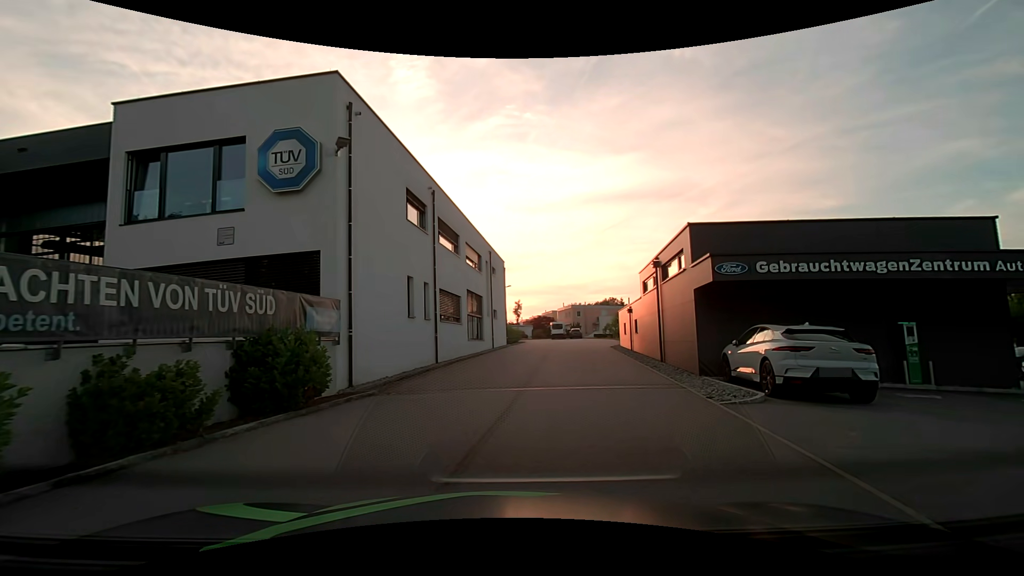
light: Day
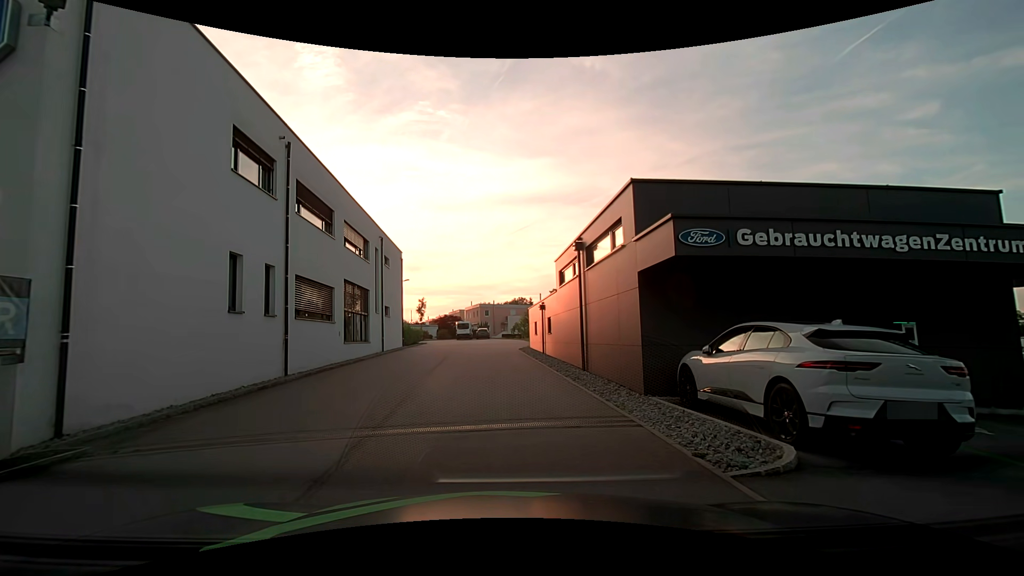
(+0.6, +5.0) m; +10°
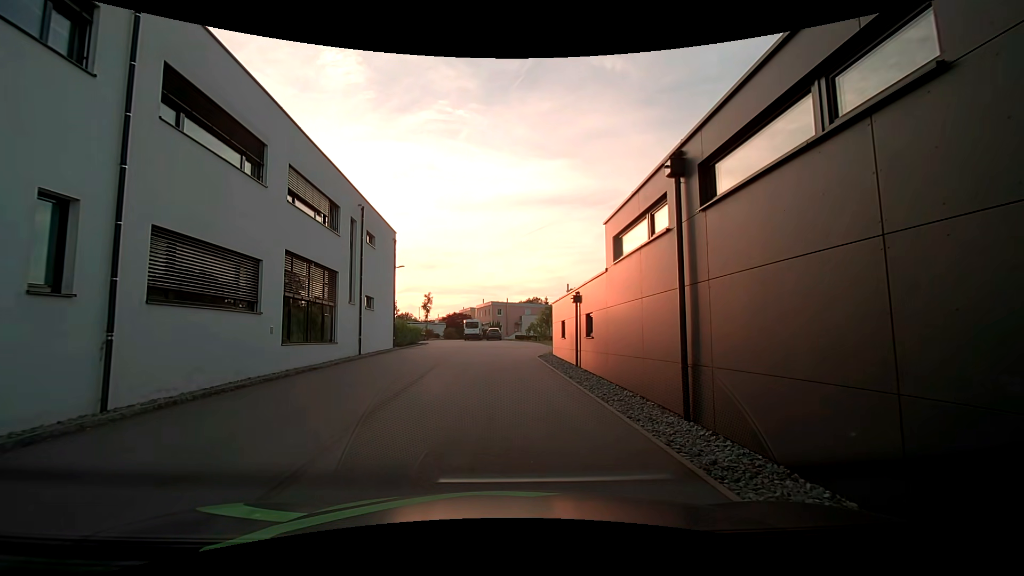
(0.0, +7.9) m; -1°
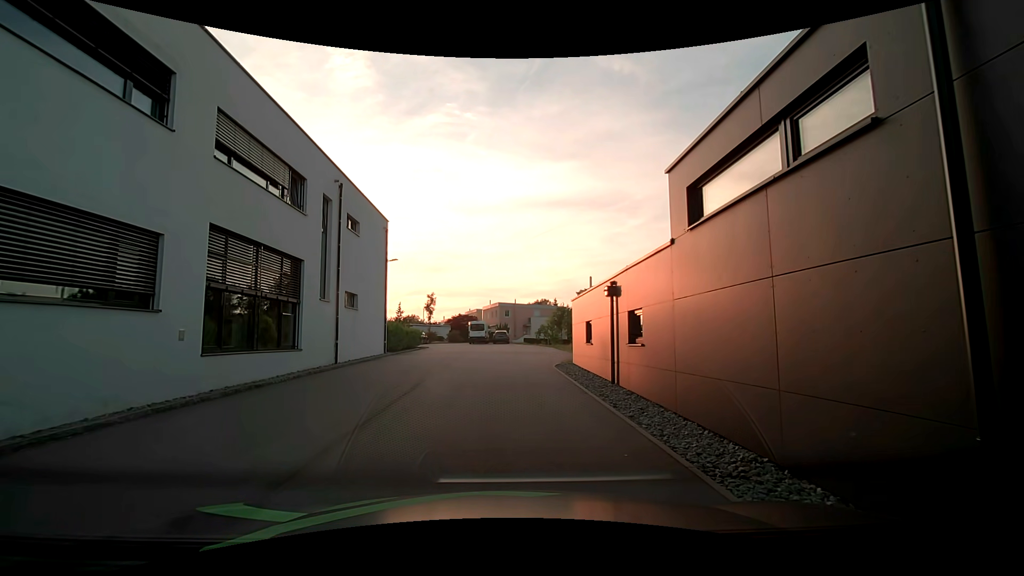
(-0.1, +4.6) m; -2°
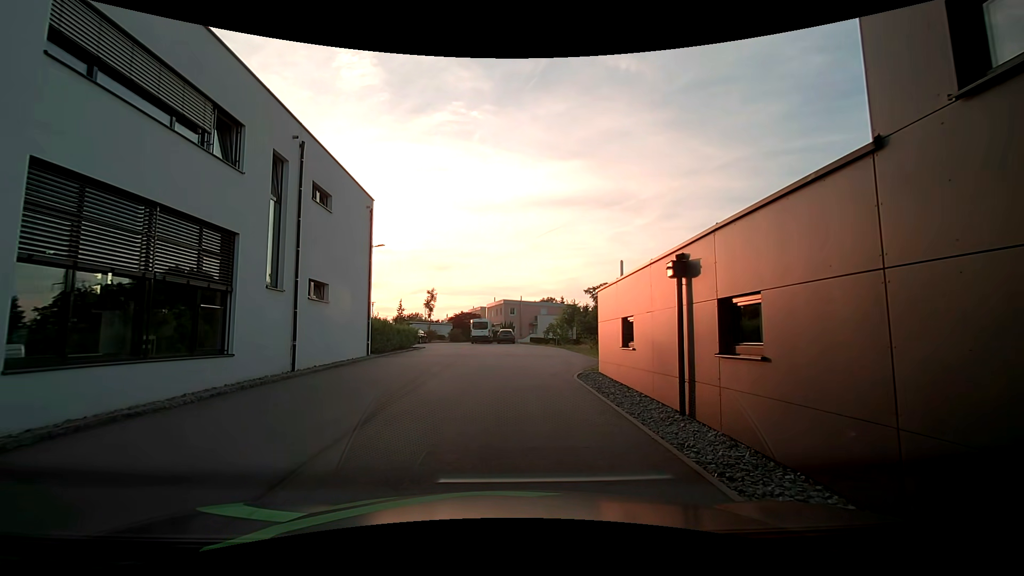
(0.0, +4.6) m; -1°
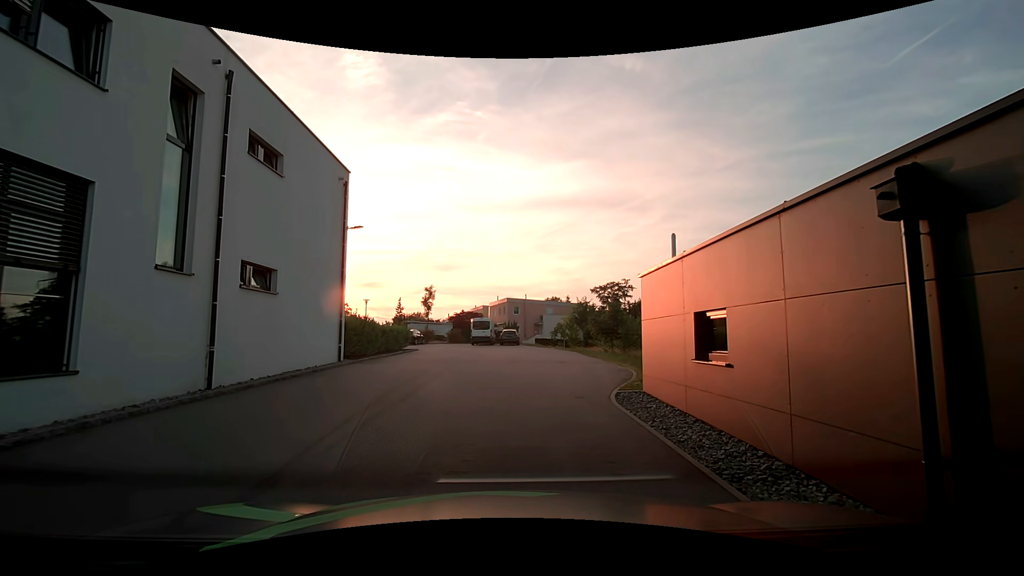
(+0.1, +4.6) m; +1°
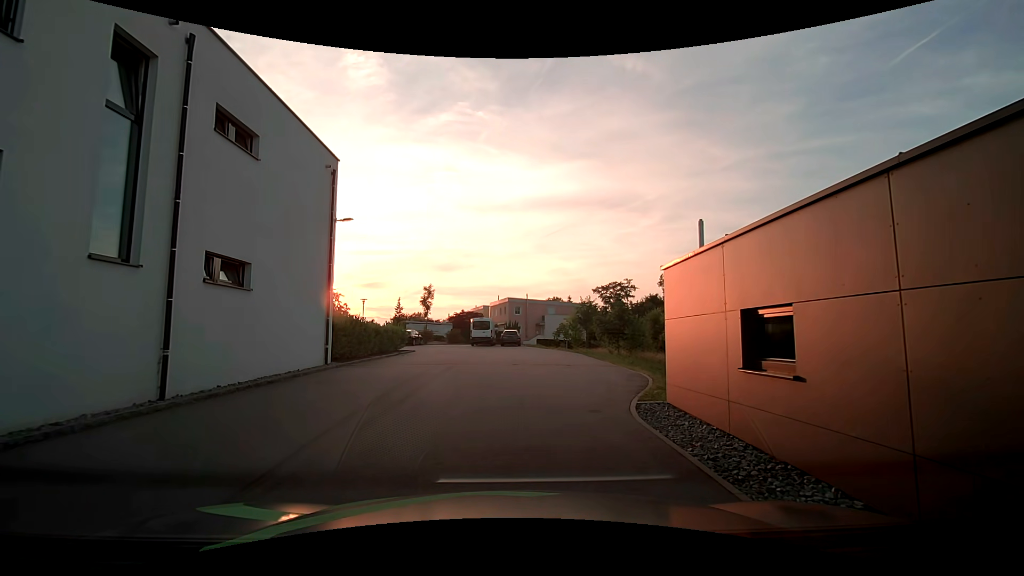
(0.0, +1.6) m; -2°
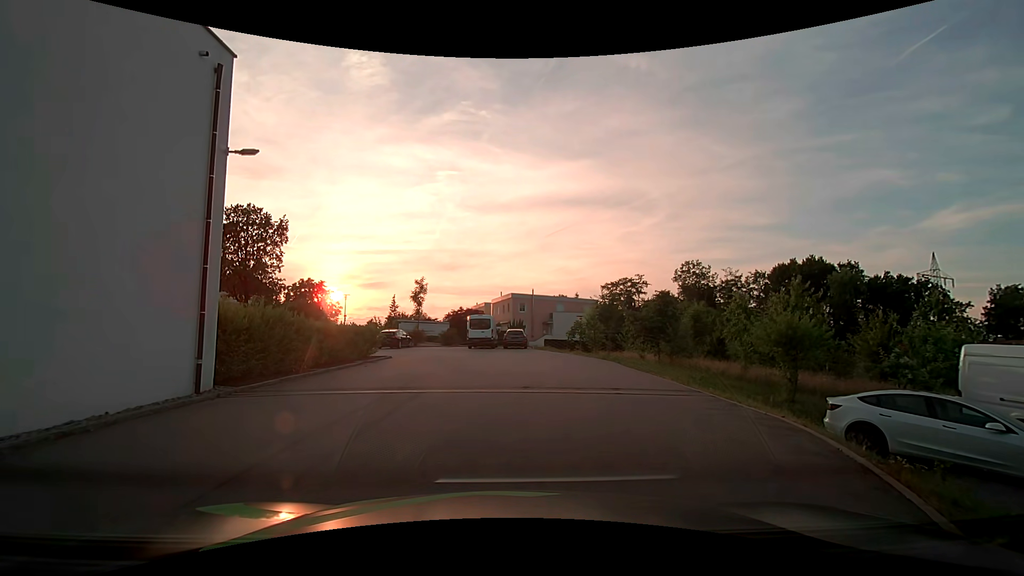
(+0.1, +7.7) m; +1°
